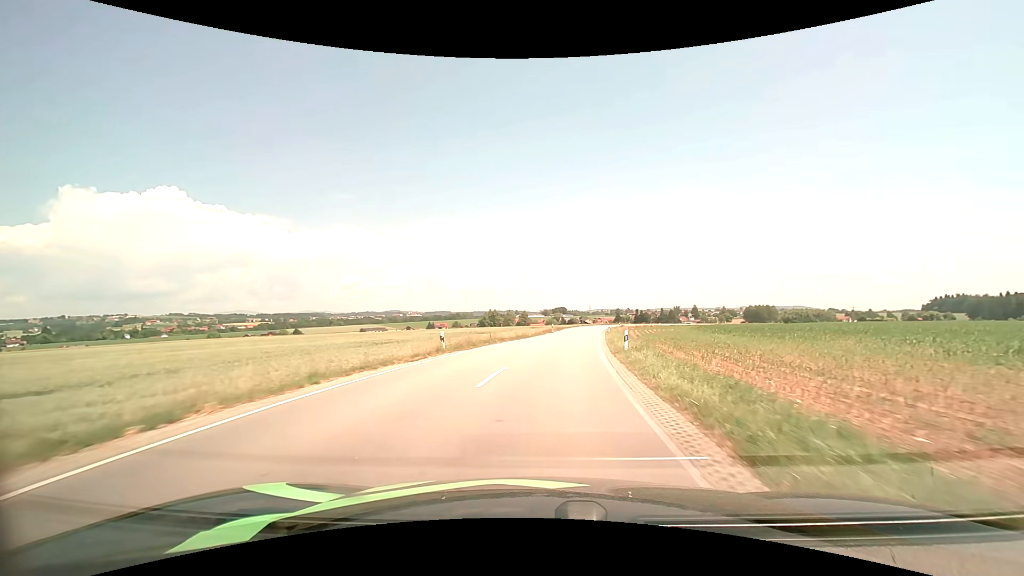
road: secondary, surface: asphalt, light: Day
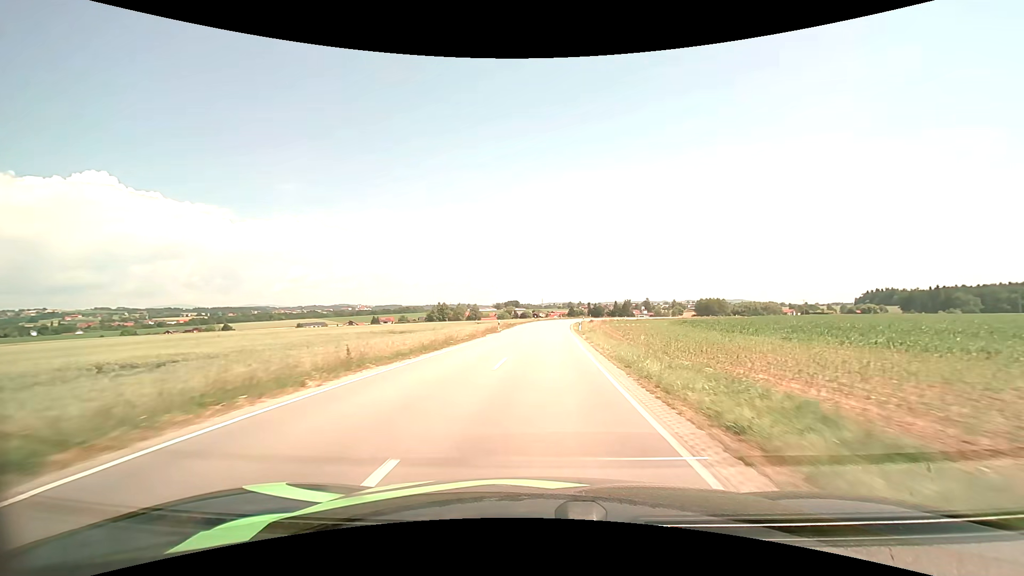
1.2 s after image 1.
(+1.0, +20.9) m; +5°
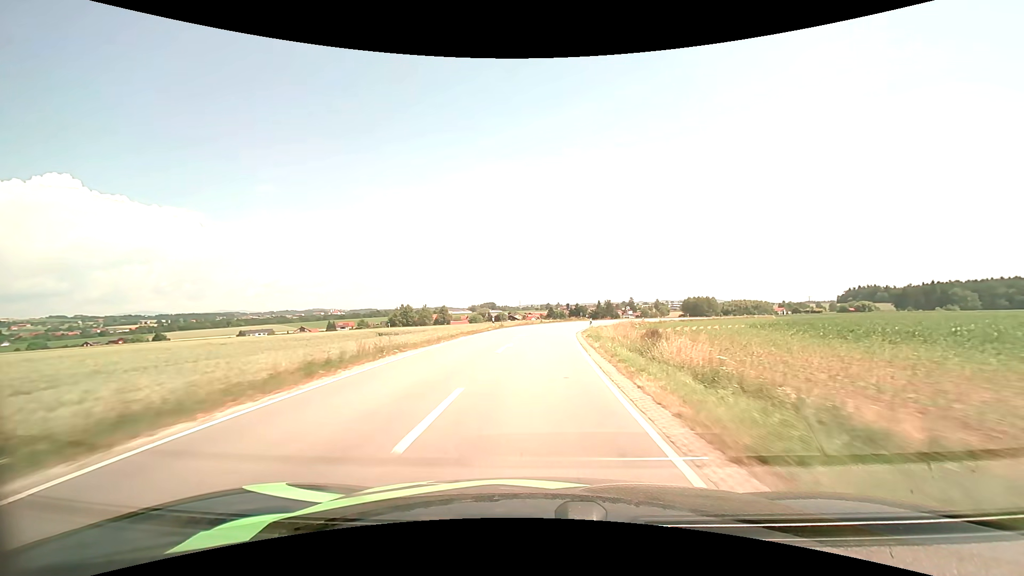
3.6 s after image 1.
(+1.7, +44.1) m; +3°
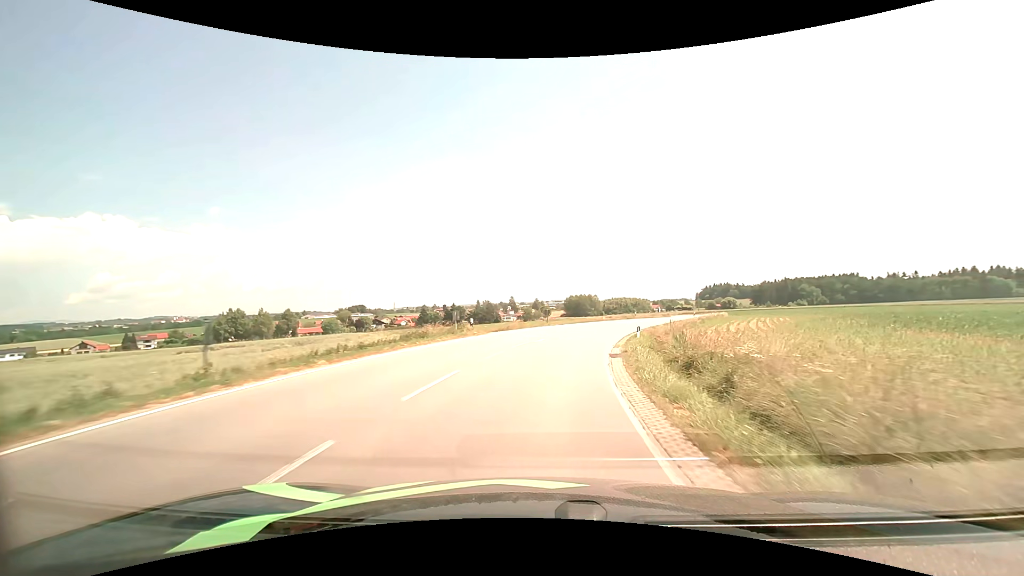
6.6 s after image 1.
(+3.8, +52.7) m; +13°
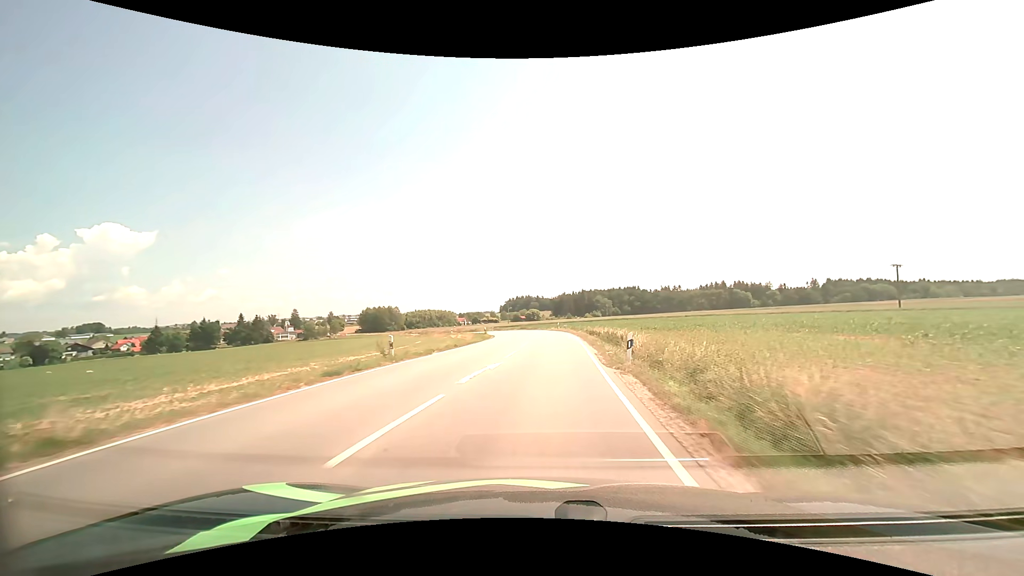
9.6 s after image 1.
(+11.2, +51.0) m; +22°
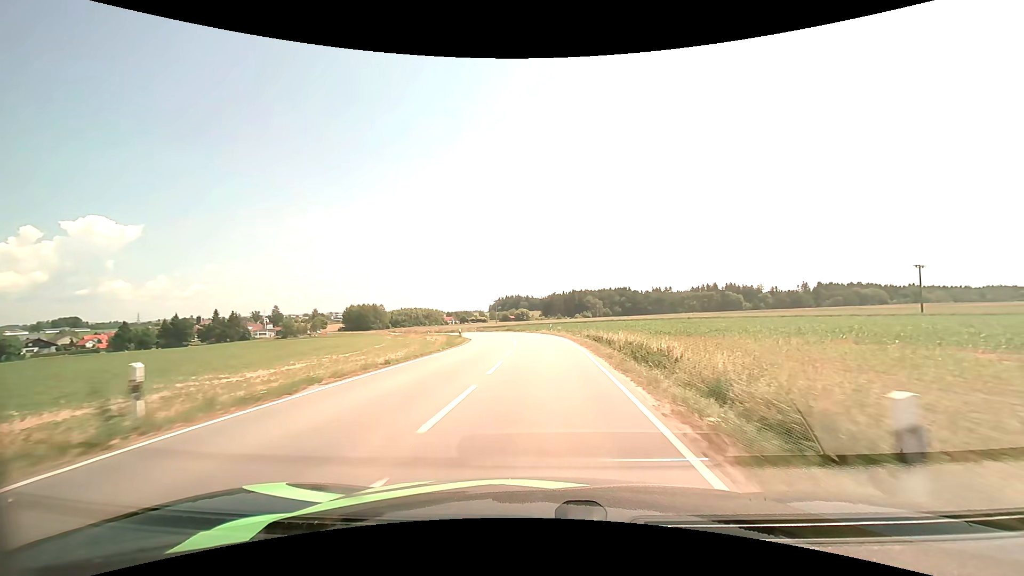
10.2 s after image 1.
(+0.1, +10.8) m; +1°
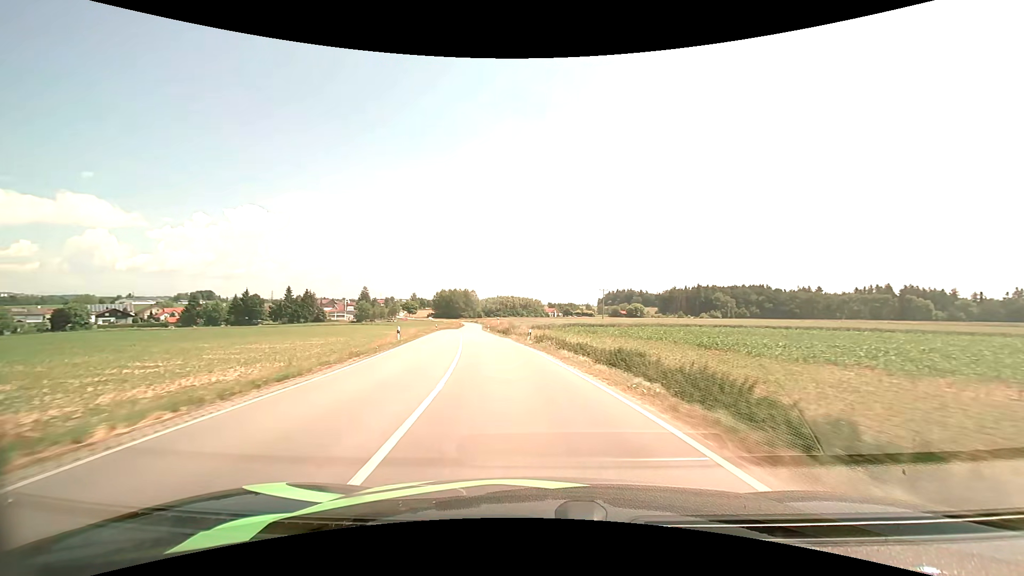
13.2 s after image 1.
(-2.5, +54.7) m; -11°
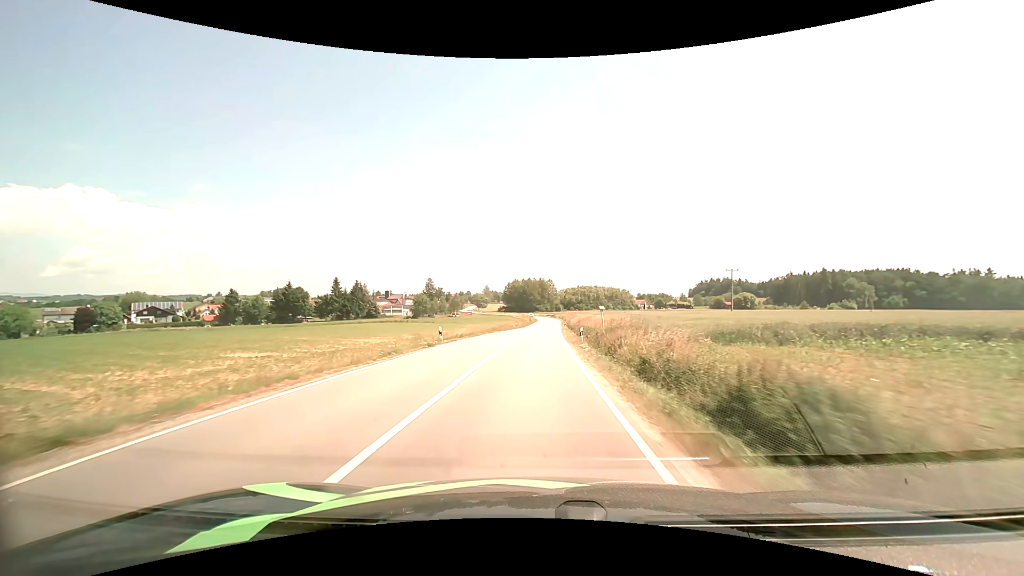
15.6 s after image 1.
(-5.8, +46.9) m; -10°
(0, +10) (0, +20) (0, +30) (0, +40) (+1, +50) (+1, +60) (+2, +70) (+2, +80) (+2, +90) (+3, +100) m
